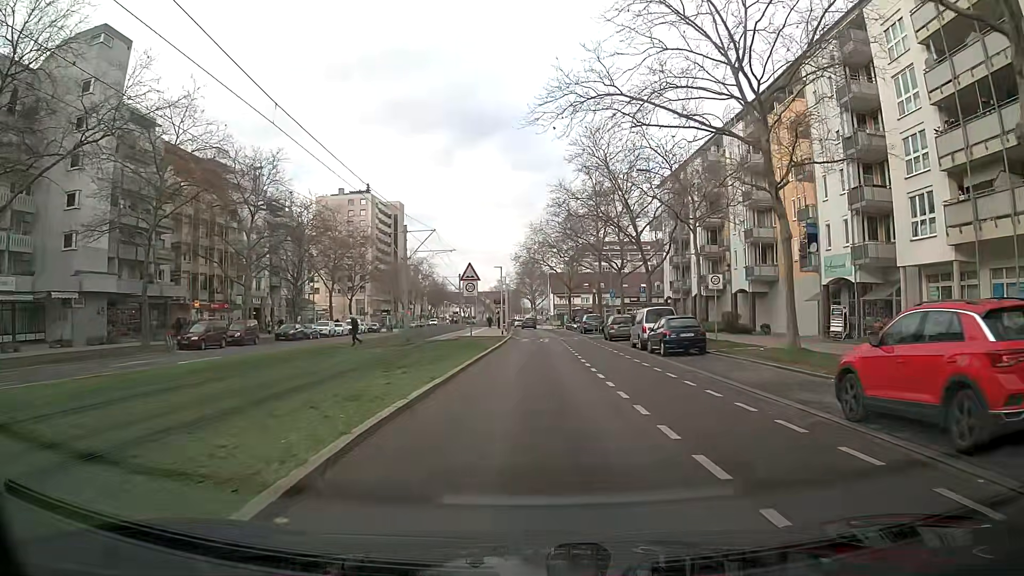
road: tertiary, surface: asphalt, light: Day
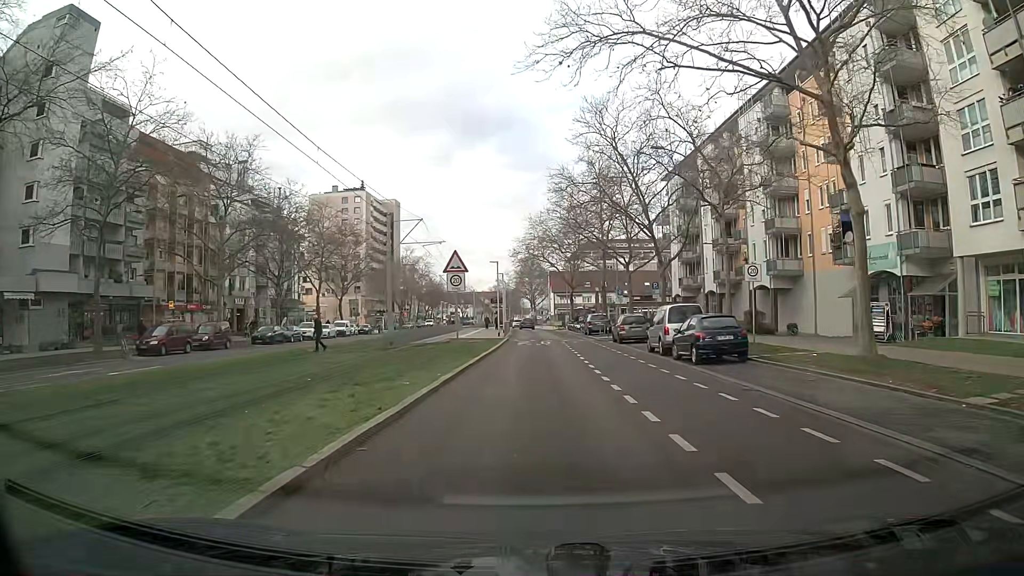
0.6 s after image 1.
(0.0, +4.9) m; 0°
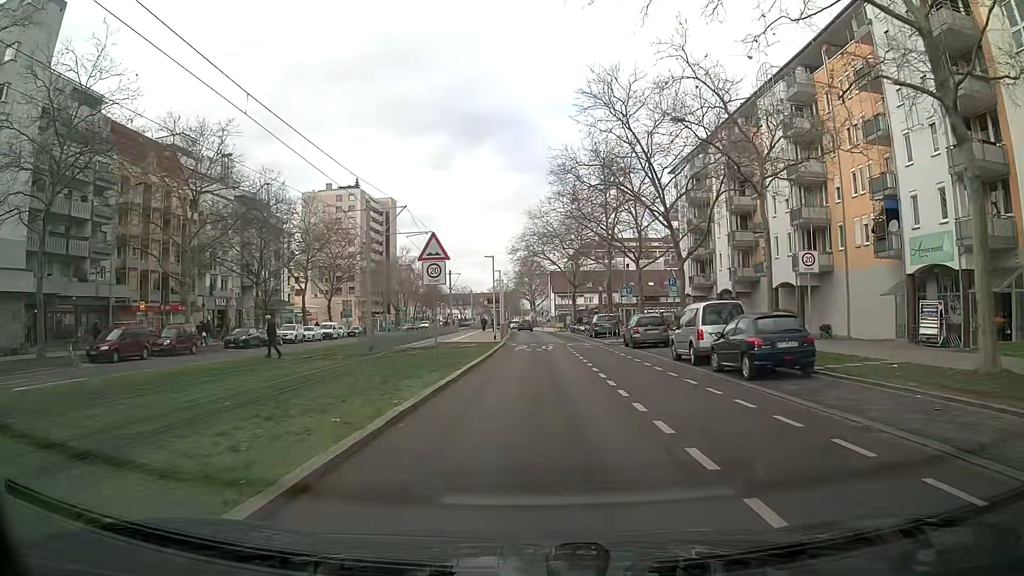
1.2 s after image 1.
(0.0, +4.9) m; 0°
